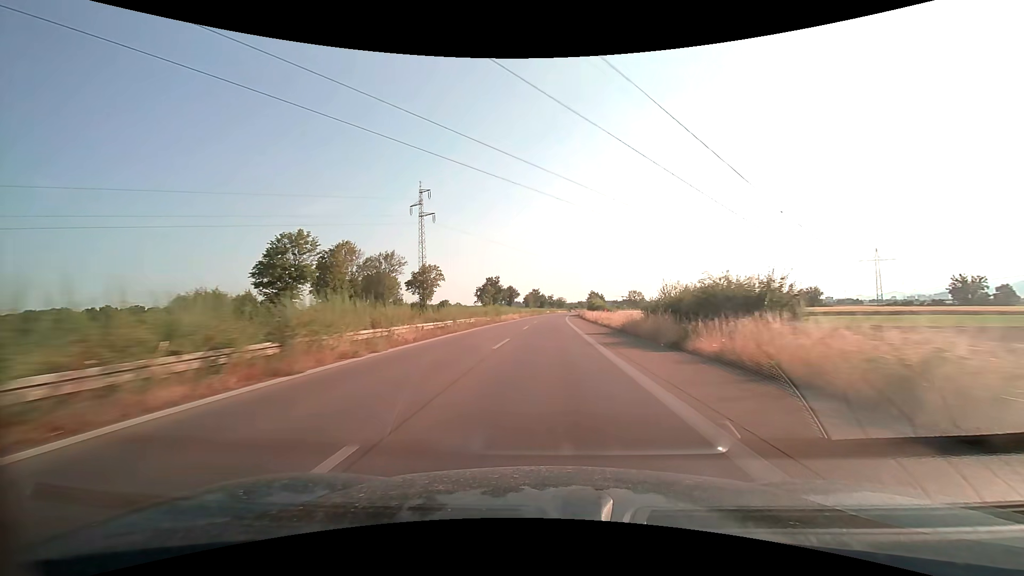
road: trunk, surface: asphalt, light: Day
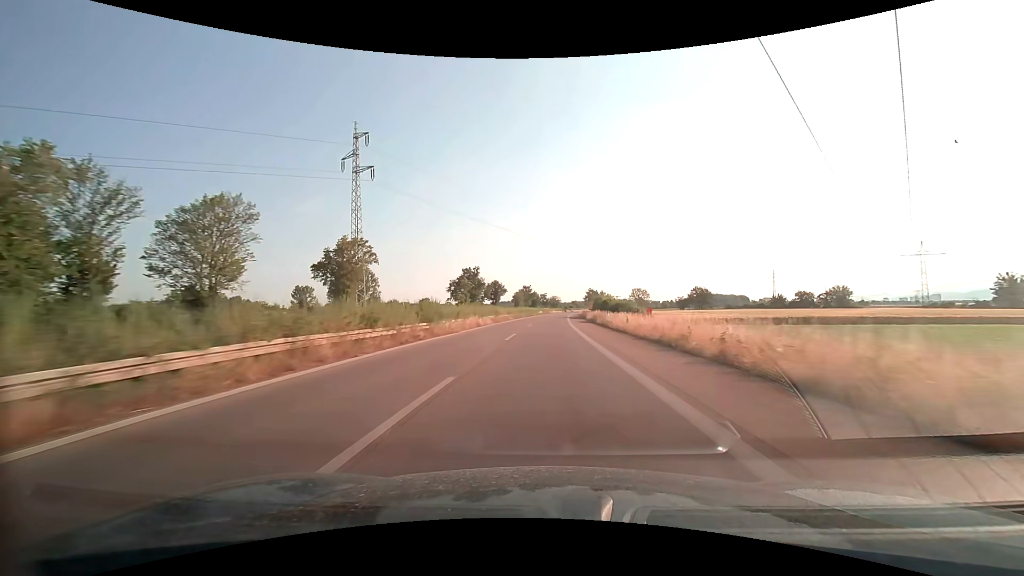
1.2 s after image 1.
(+0.2, +31.6) m; +1°
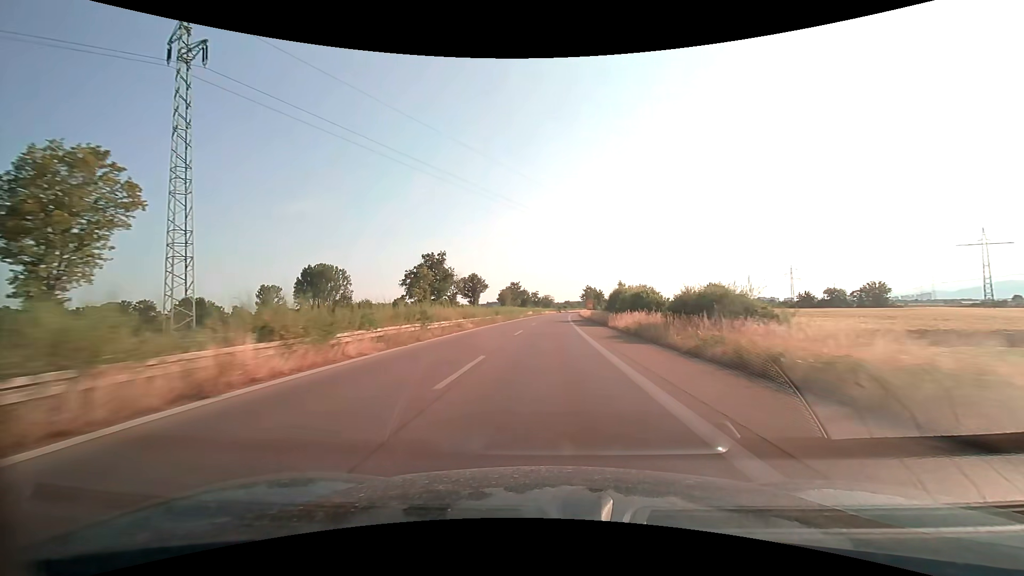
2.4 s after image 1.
(+0.3, +31.6) m; +1°
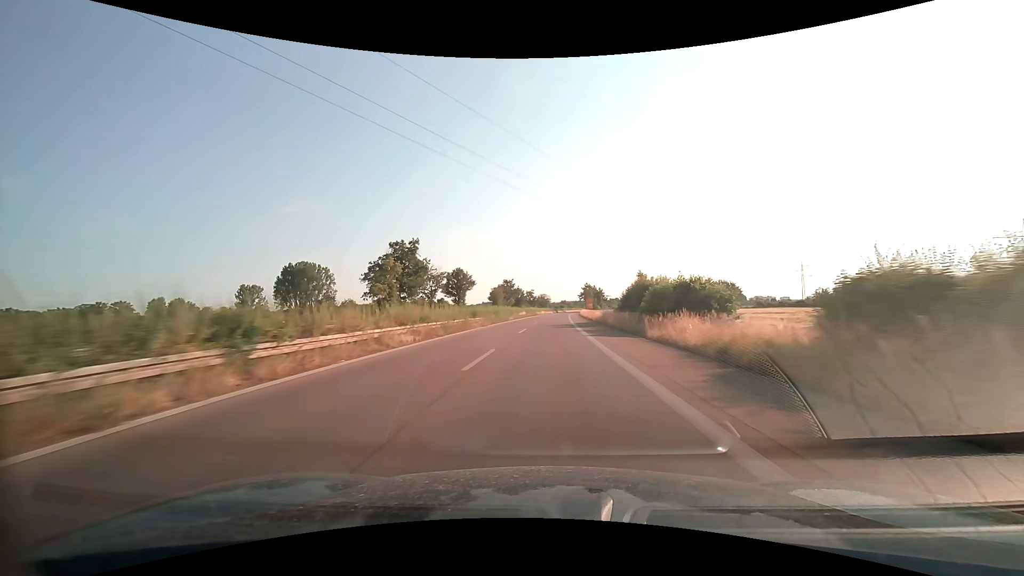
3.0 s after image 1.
(+0.1, +15.8) m; 0°
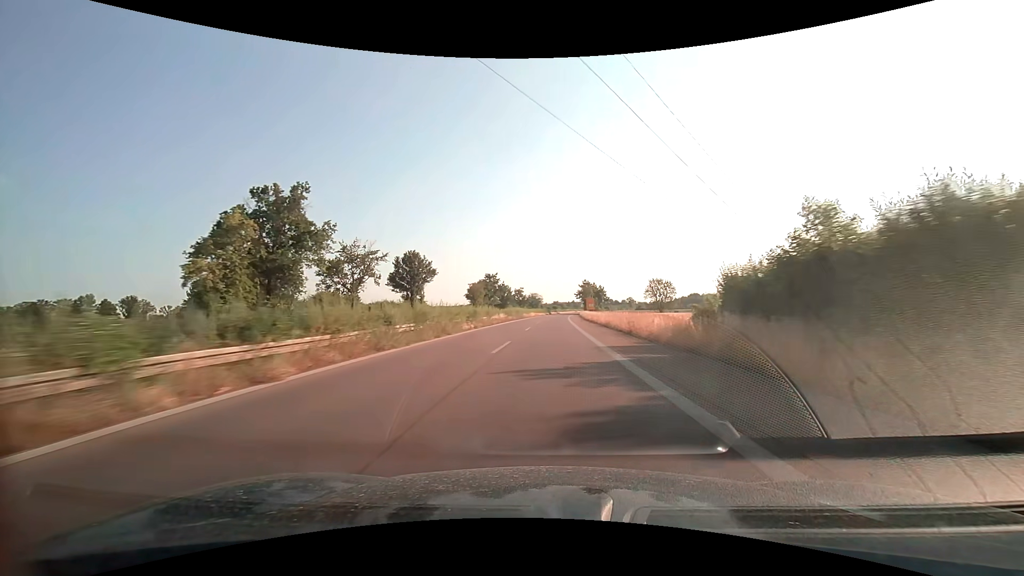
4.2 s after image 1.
(+0.2, +31.6) m; +1°
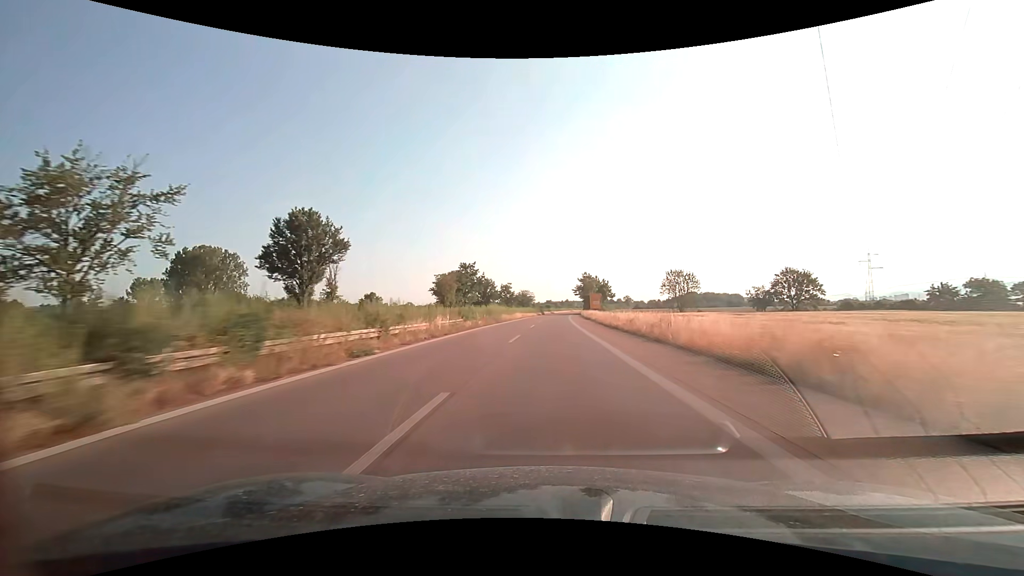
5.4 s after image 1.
(+0.2, +31.6) m; +1°
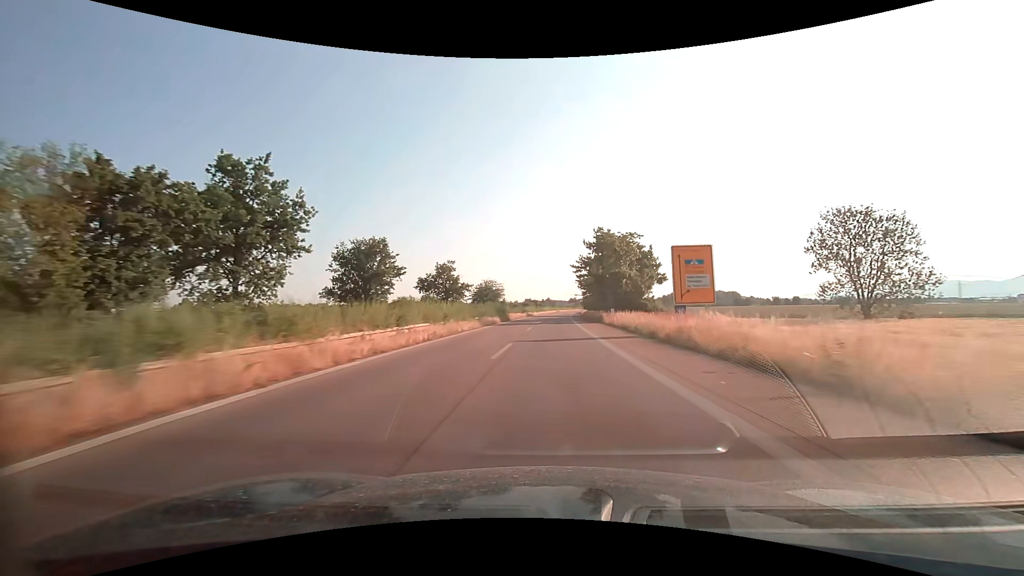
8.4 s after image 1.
(+1.5, +79.0) m; +2°
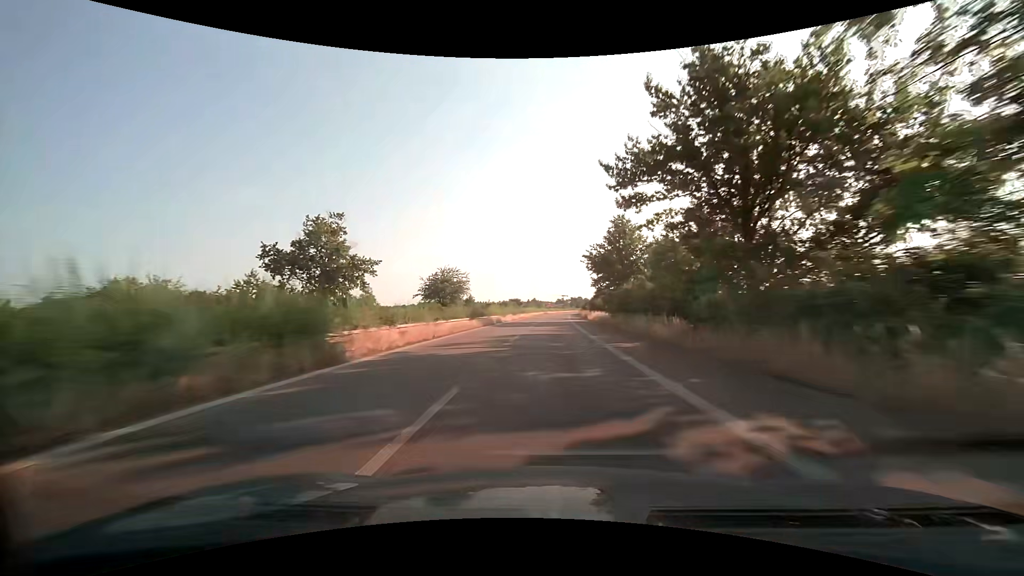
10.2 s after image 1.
(+0.6, +47.4) m; +2°
(0, +10) (0, +20) (0, +30) (0, +40) (+1, +50) (+1, +60) (+1, +70) (+2, +80) (+2, +90) (+3, +100) m
